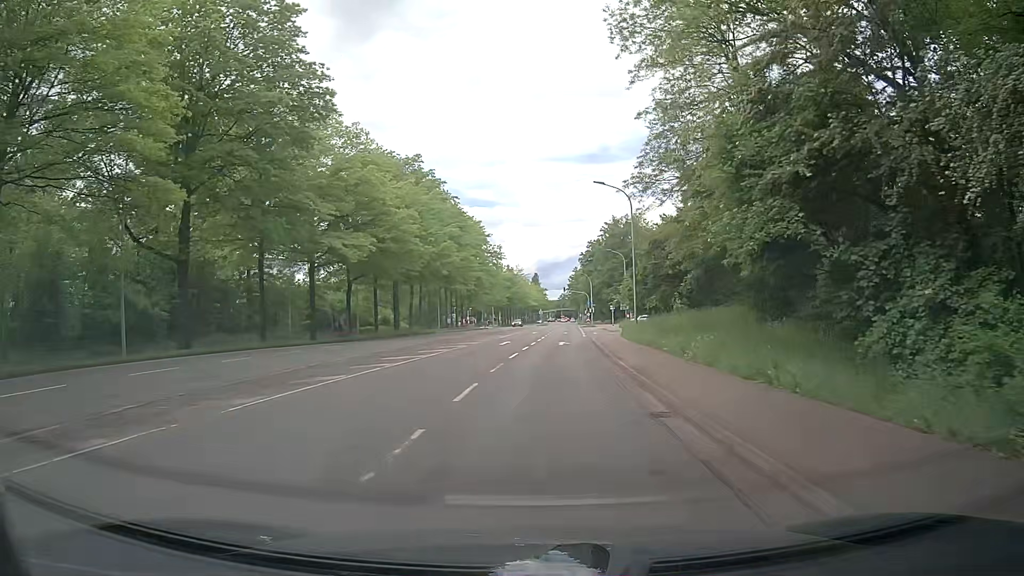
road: secondary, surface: asphalt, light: Day
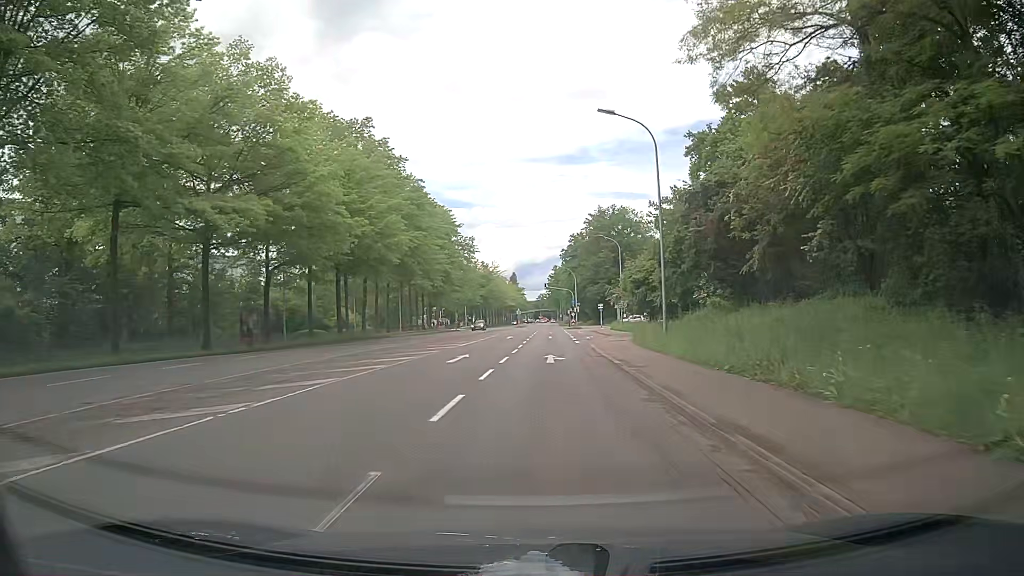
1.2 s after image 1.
(+0.3, +14.4) m; +3°
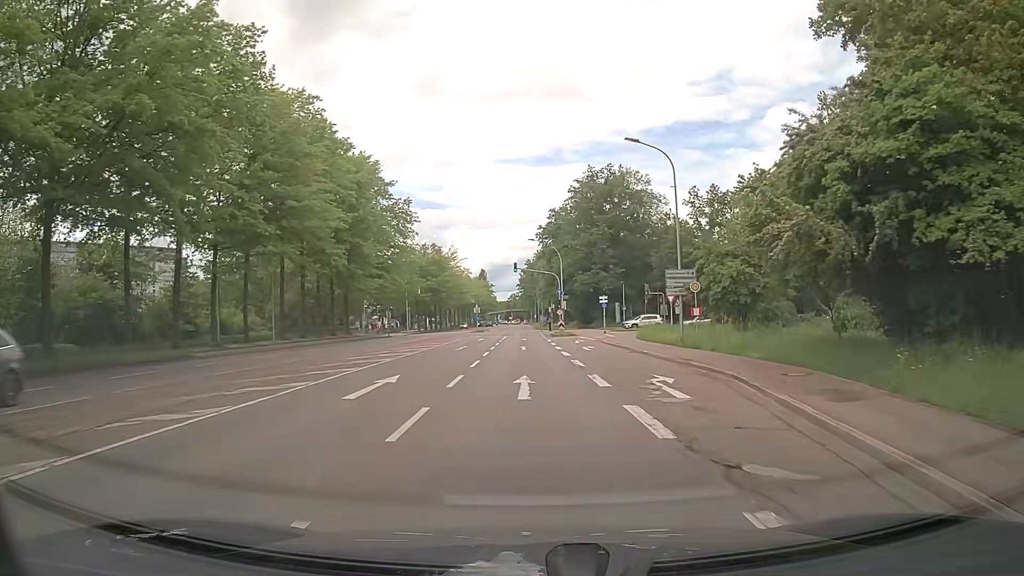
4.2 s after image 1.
(+0.8, +36.9) m; +2°
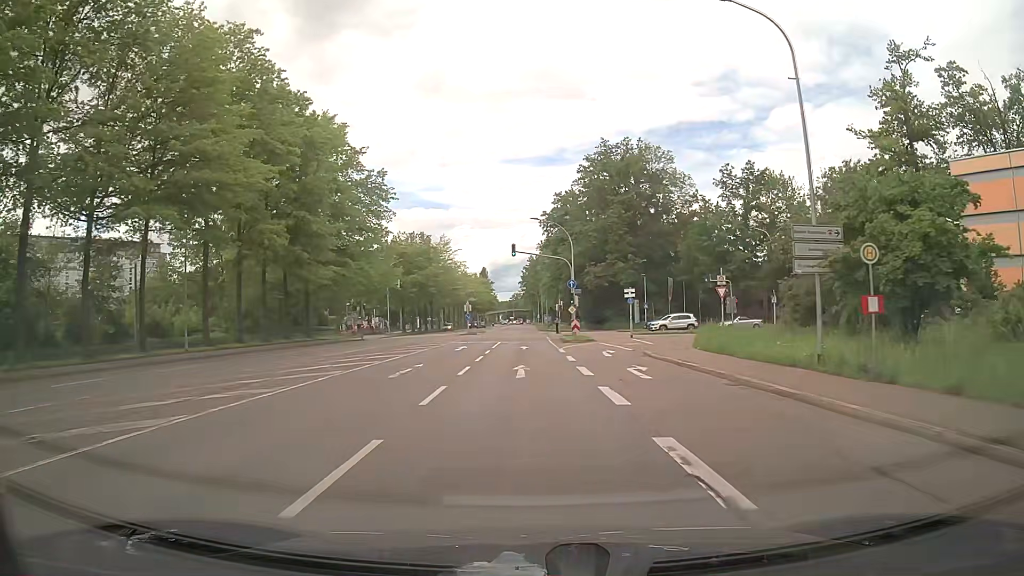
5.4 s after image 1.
(0.0, +15.0) m; 0°
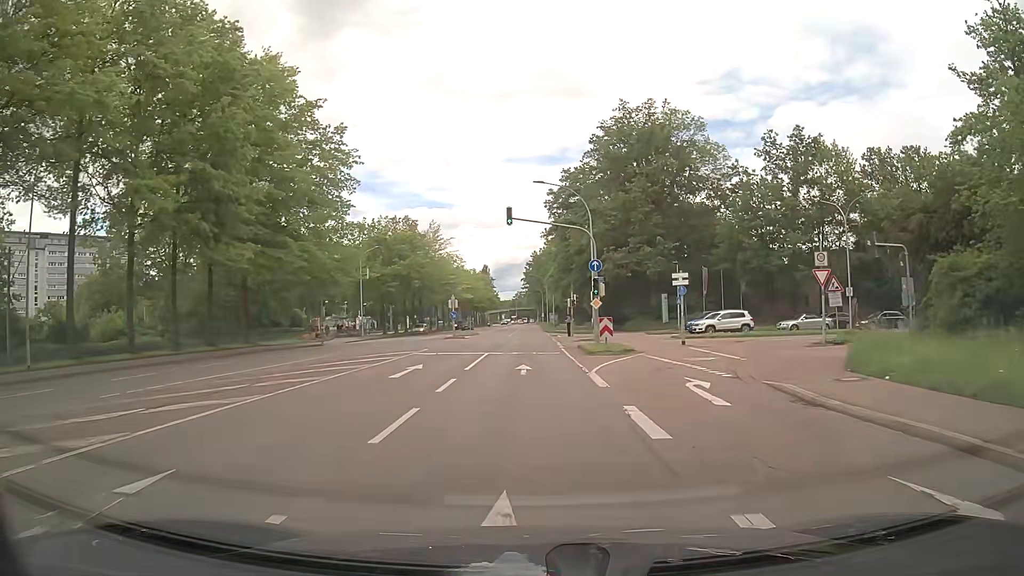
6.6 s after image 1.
(-0.2, +15.1) m; -1°
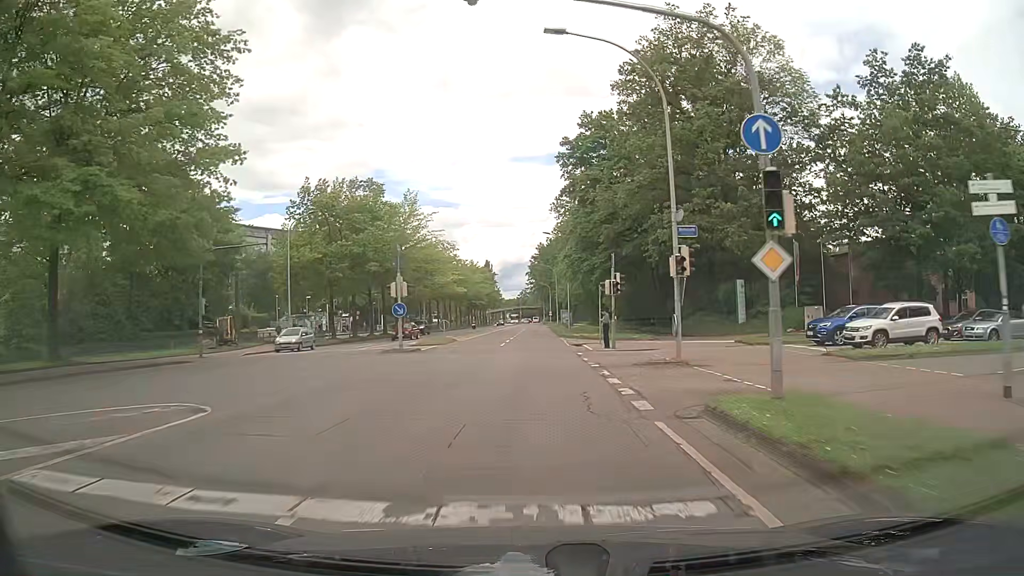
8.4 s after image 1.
(-0.2, +22.9) m; -1°
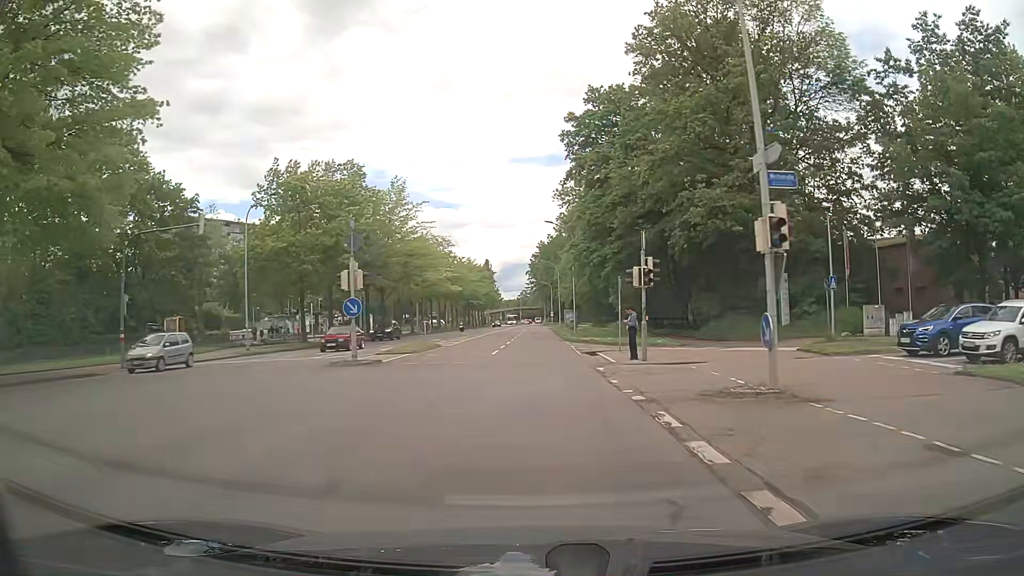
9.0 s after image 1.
(0.0, +7.7) m; 0°
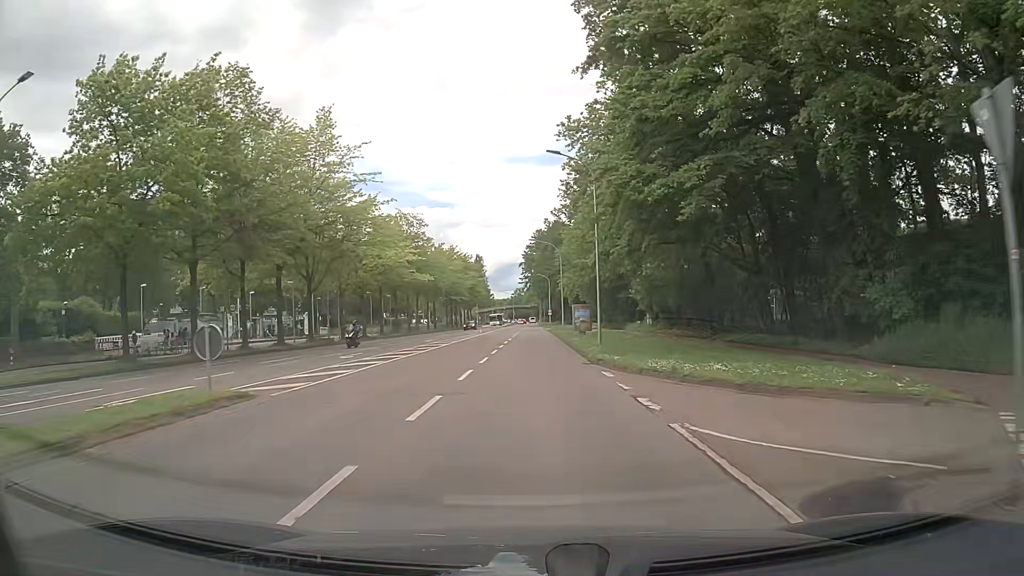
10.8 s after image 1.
(0.0, +23.2) m; 0°
(0, +10) (0, +20) (0, +30) (0, +40) (0, +50) (0, +60) (0, +70) (0, +80) (0, +90) (0, +100) m
